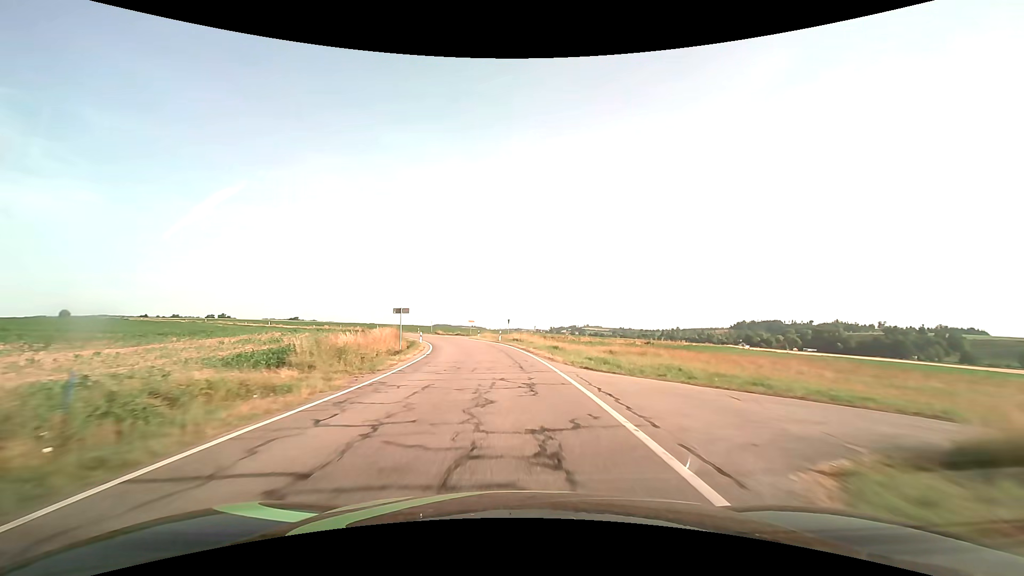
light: Day
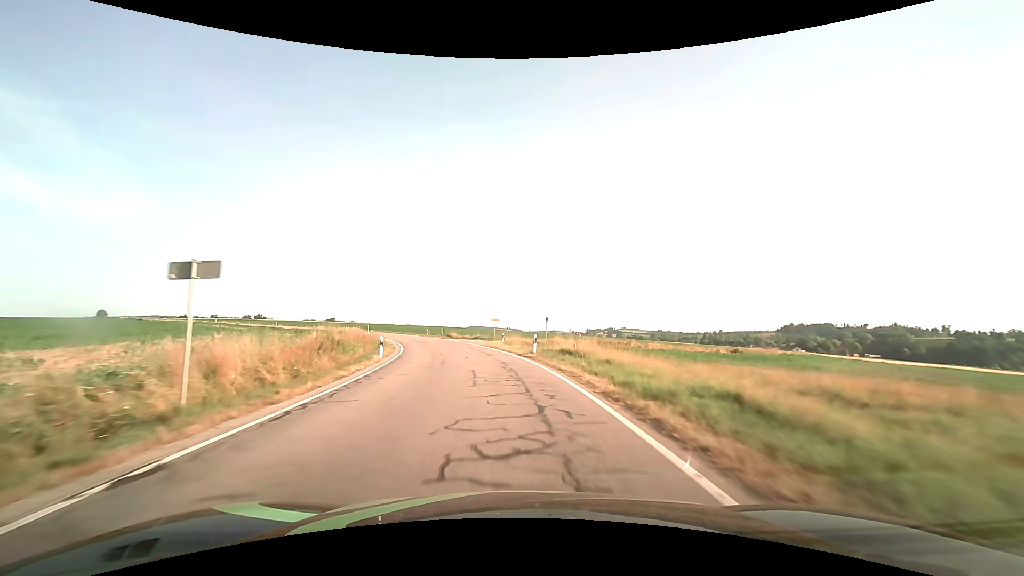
(-0.7, +22.8) m; -4°
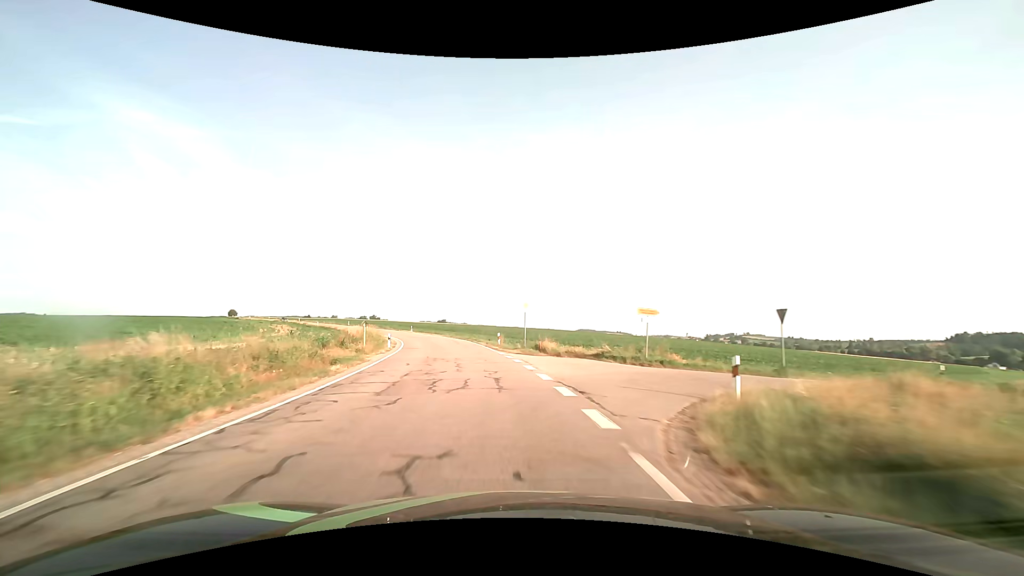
(-3.3, +34.3) m; -12°
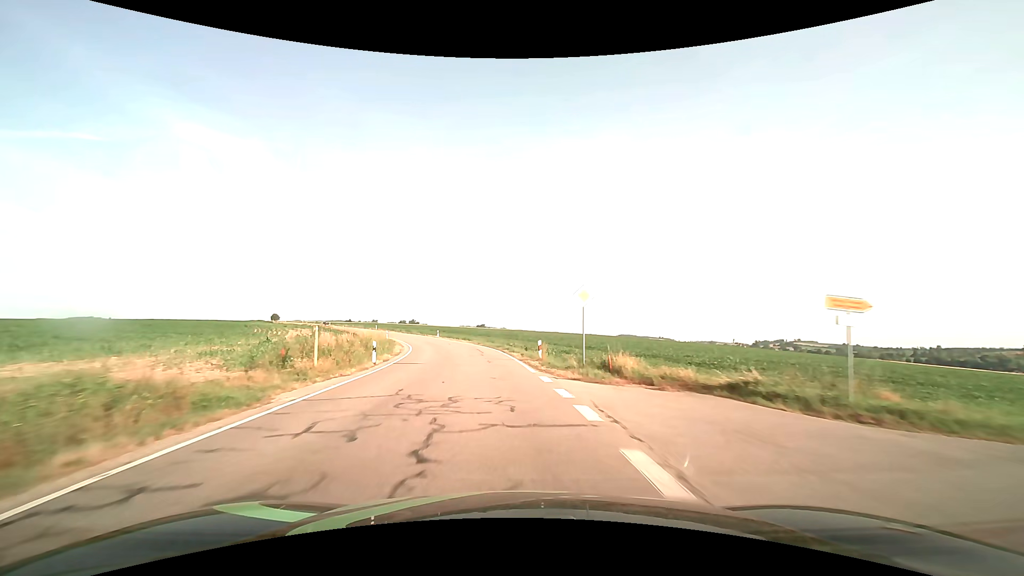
(-0.5, +11.7) m; -5°
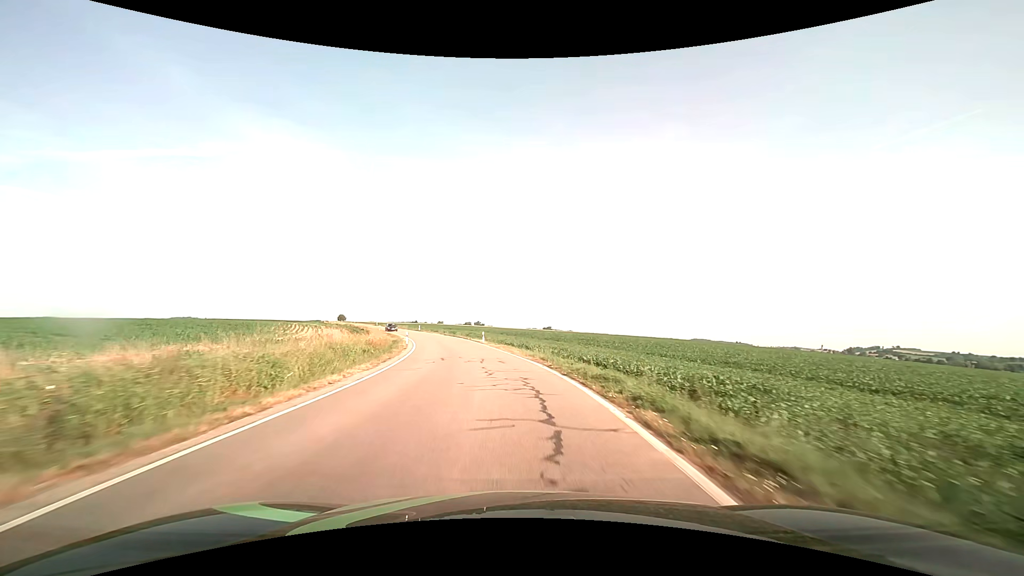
(-1.7, +24.0) m; -8°
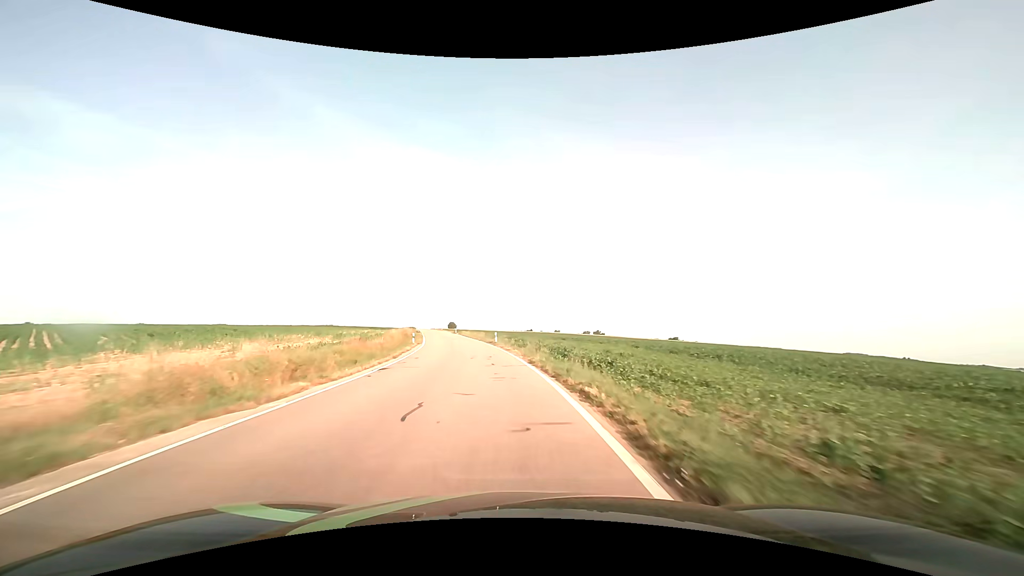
(-5.9, +50.6) m; -13°
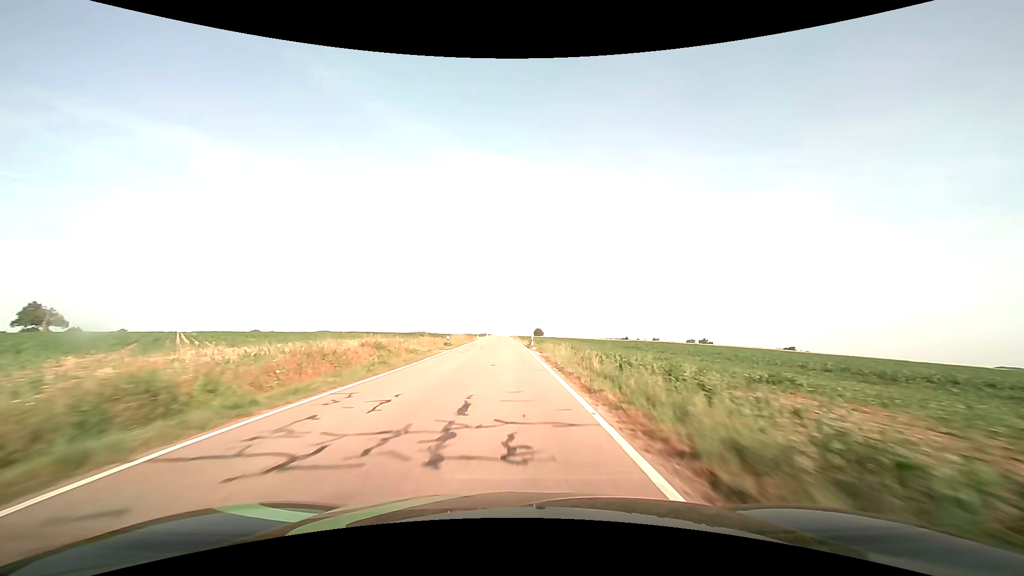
(-5.6, +53.7) m; -10°
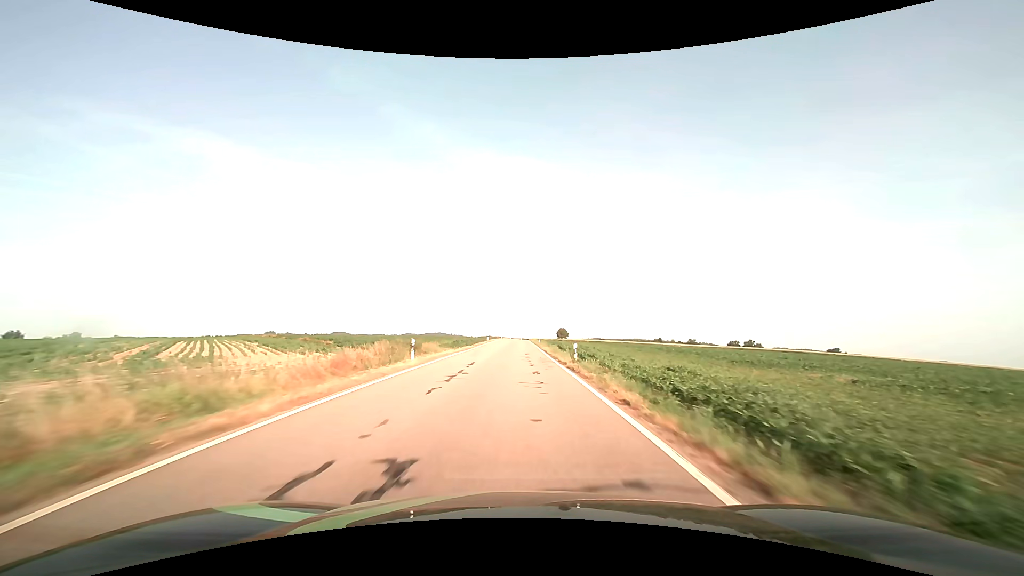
(-2.1, +70.7) m; -2°
(0, +10) (0, +20) (0, +30) (0, +40) (0, +50) (0, +60) (0, +70) (0, +80) (0, +90) (0, +100) m
